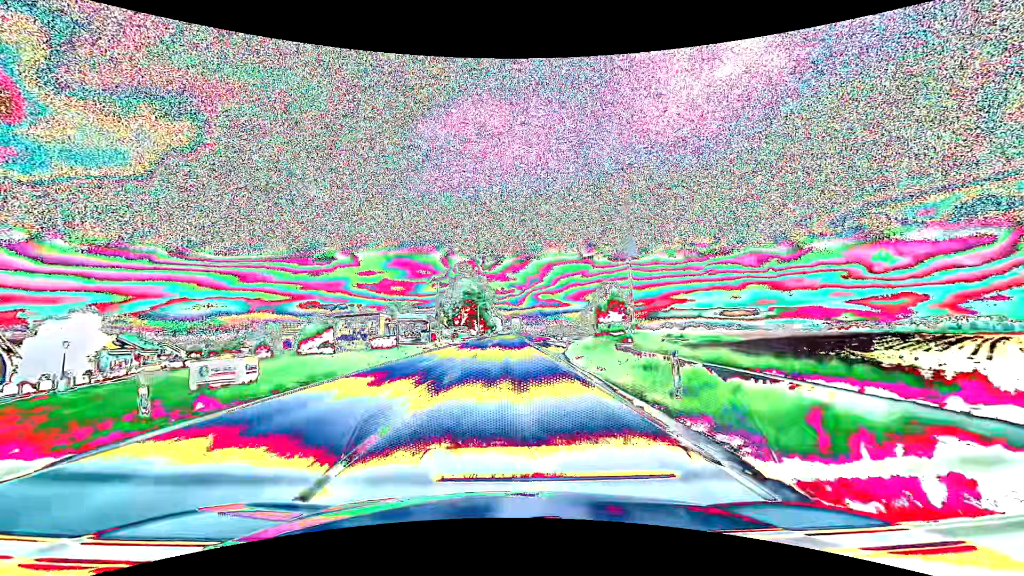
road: primary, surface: asphalt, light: Day
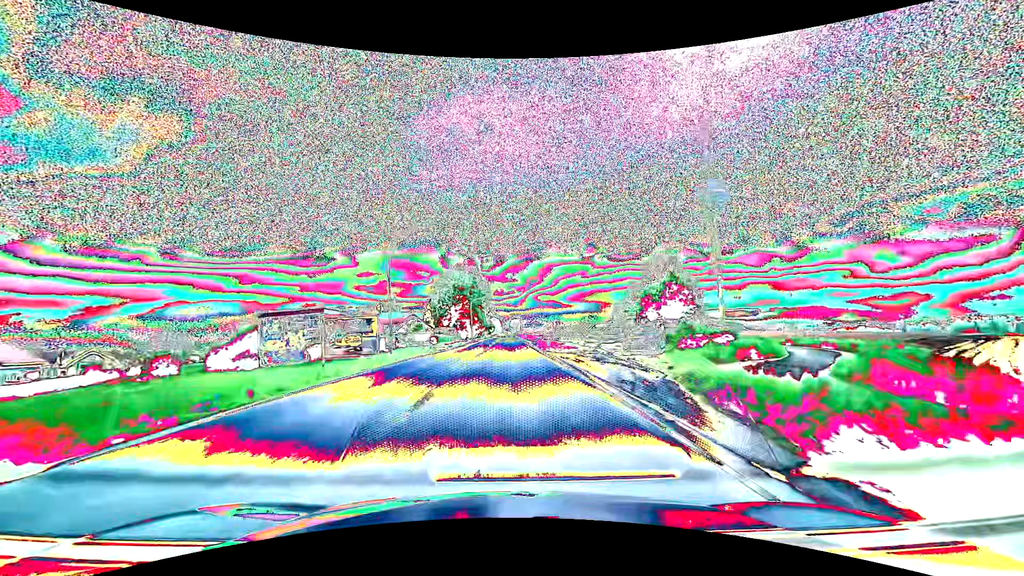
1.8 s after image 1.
(+0.1, +23.7) m; 0°
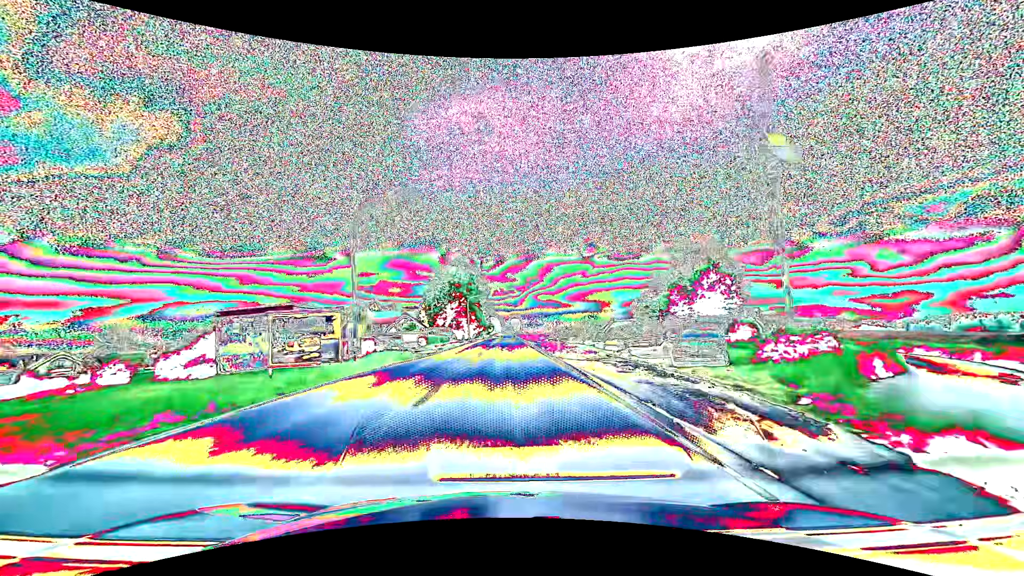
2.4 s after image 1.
(0.0, +7.9) m; 0°
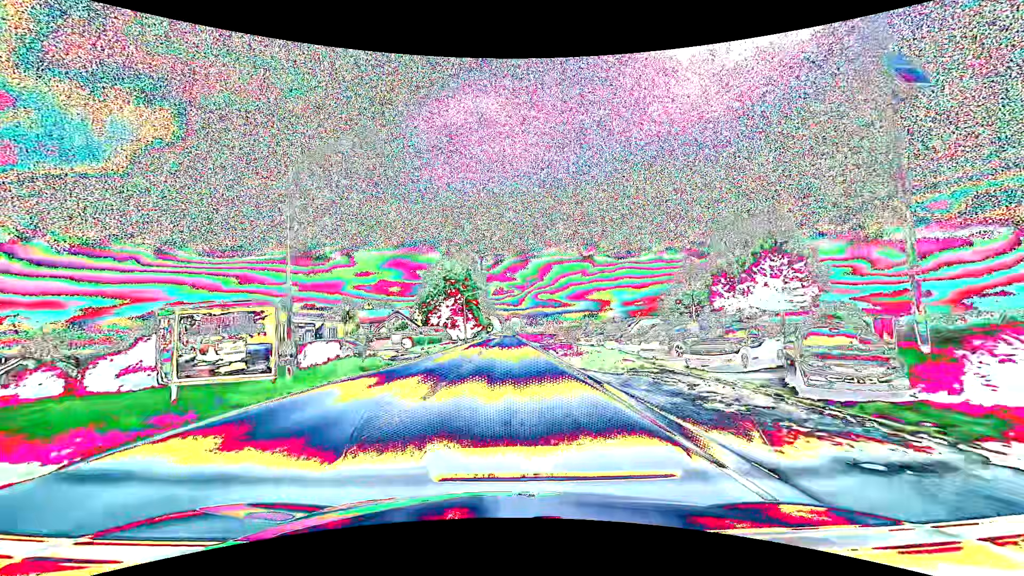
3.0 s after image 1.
(0.0, +7.9) m; 0°
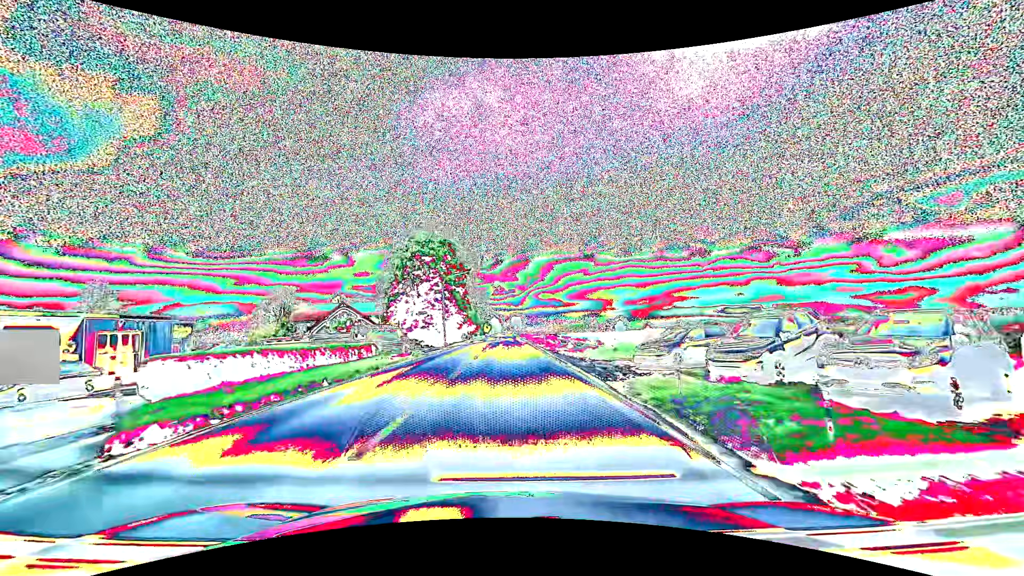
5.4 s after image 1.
(0.0, +31.7) m; 0°
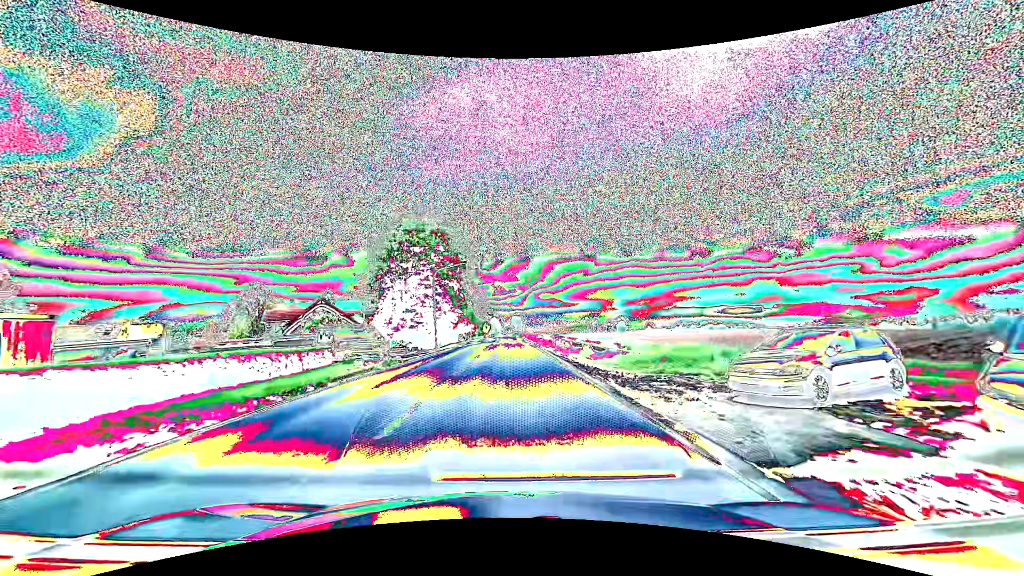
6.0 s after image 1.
(0.0, +7.9) m; 0°
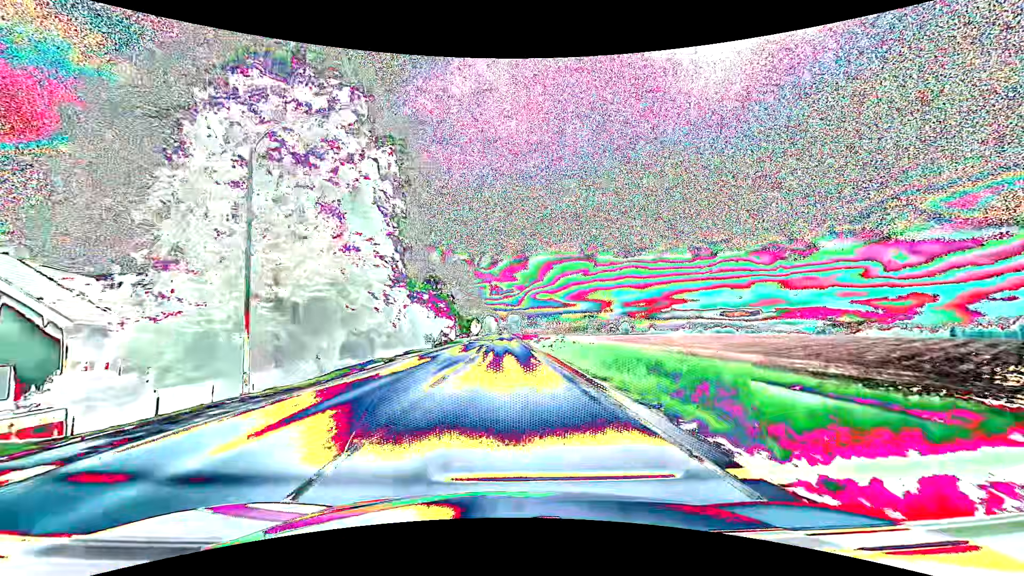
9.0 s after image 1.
(0.0, +39.6) m; 0°
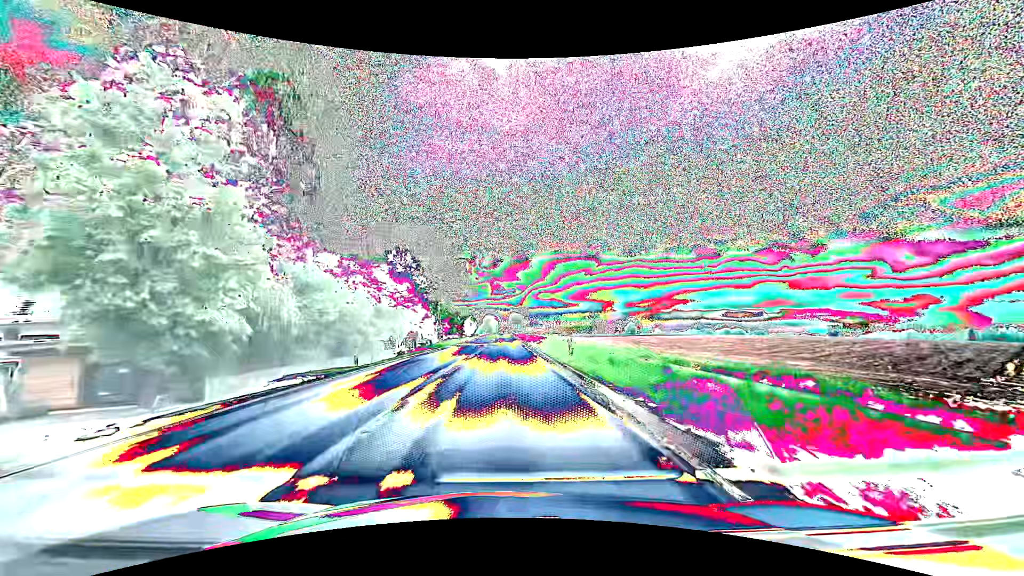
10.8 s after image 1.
(0.0, +23.8) m; 0°
(0, +10) (0, +20) (0, +30) (0, +40) (0, +50) (0, +60) (0, +70) (0, +80) (0, +90) (0, +100) m
